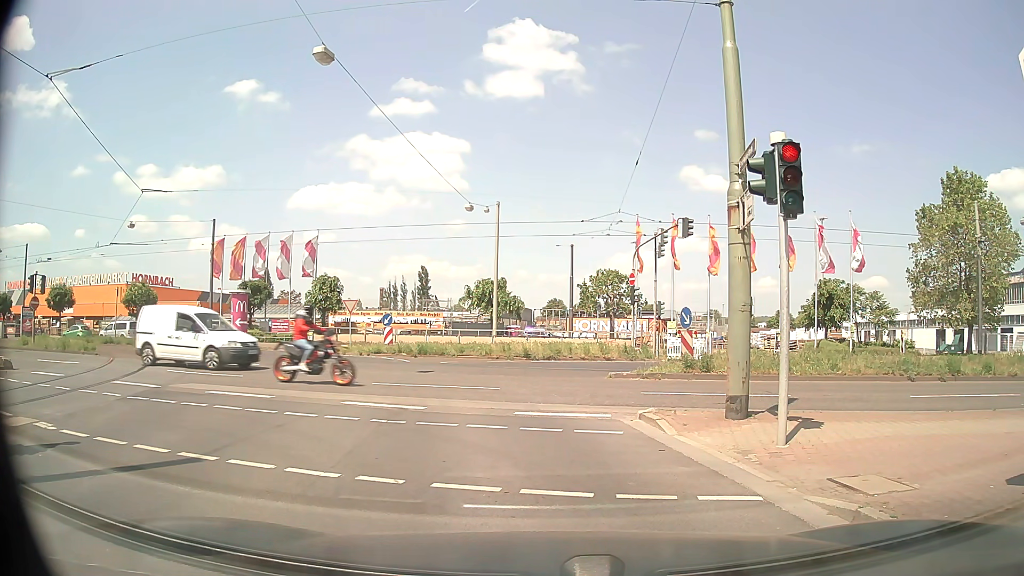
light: Day
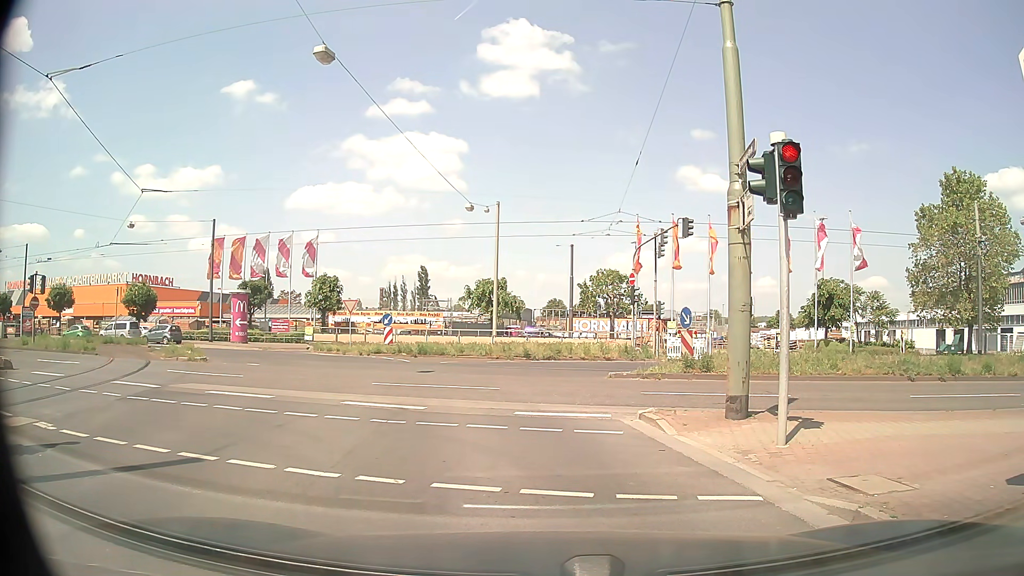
(0.0, 0.0) m; 0°
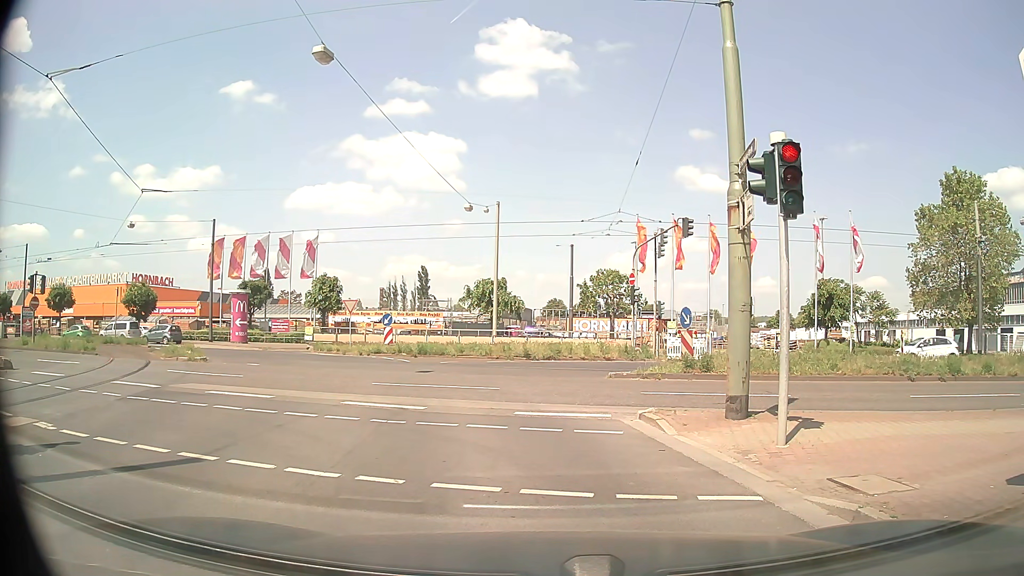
(0.0, 0.0) m; 0°
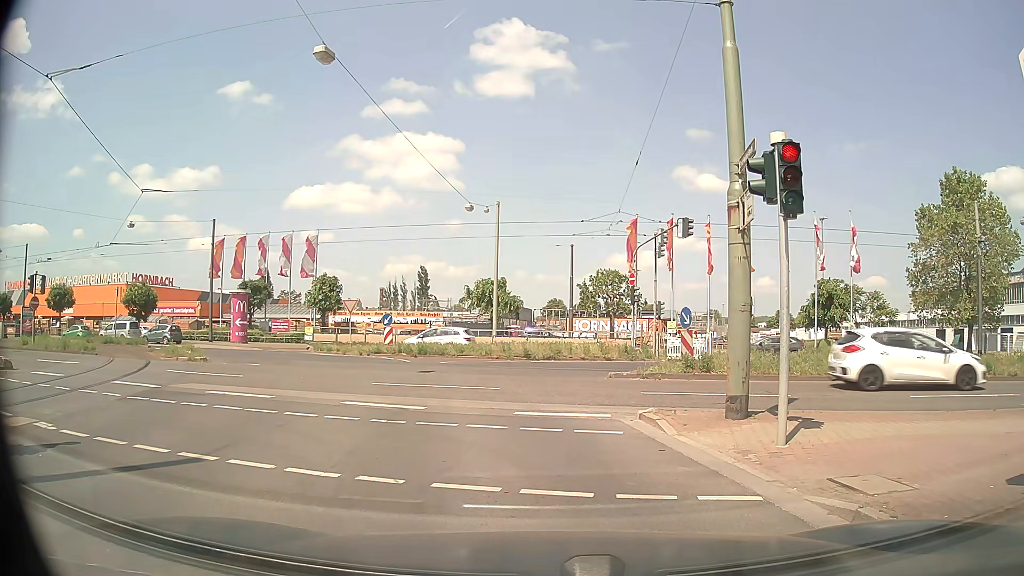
(0.0, 0.0) m; 0°
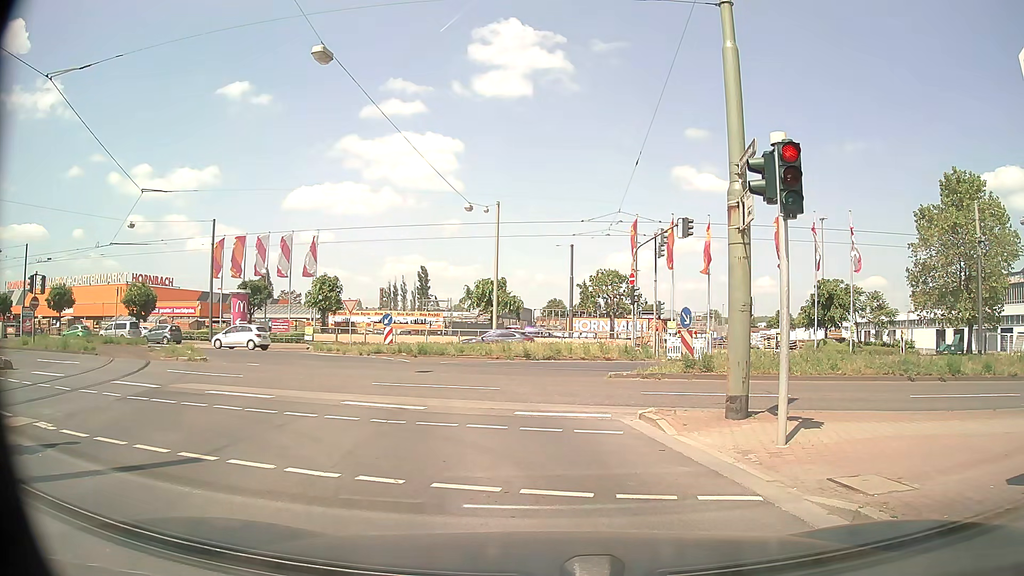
(0.0, 0.0) m; 0°
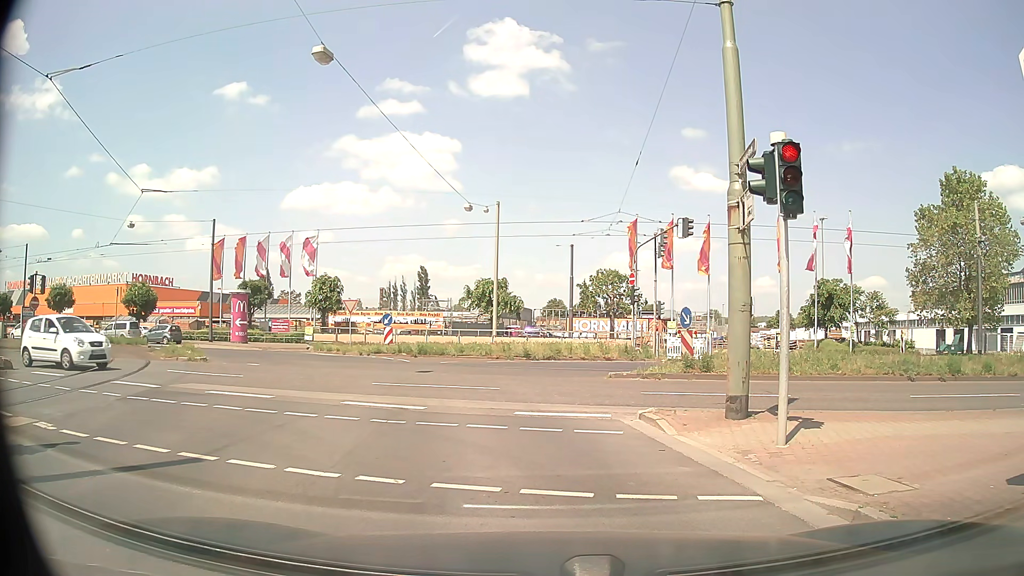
(0.0, 0.0) m; 0°
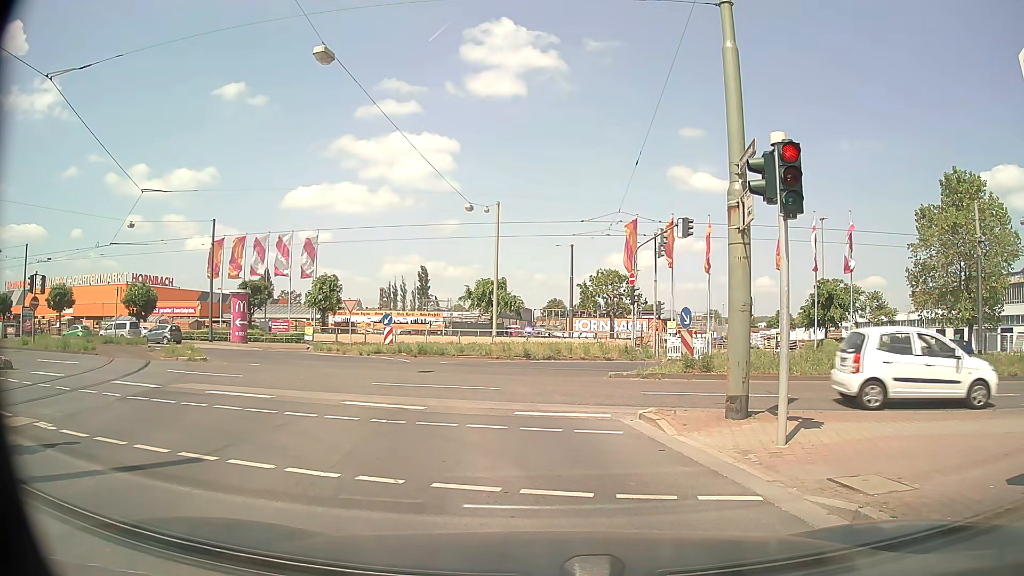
(0.0, 0.0) m; 0°
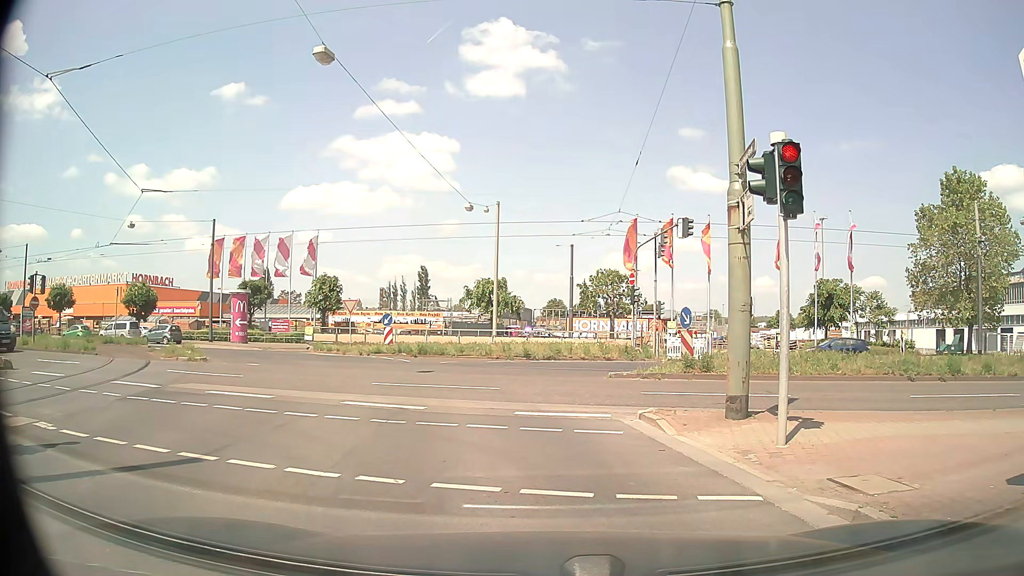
(0.0, 0.0) m; 0°
